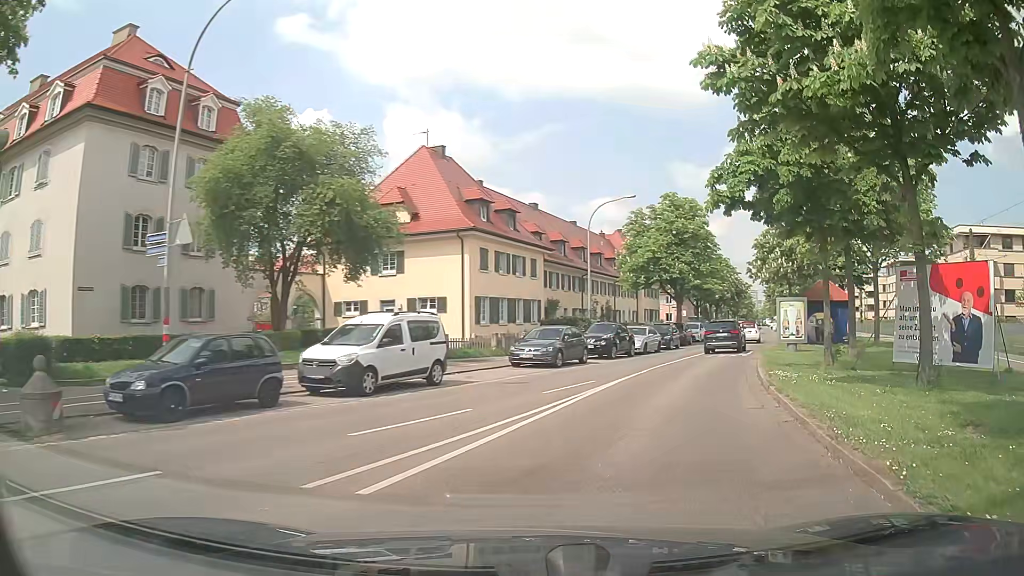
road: residential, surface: asphalt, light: Day
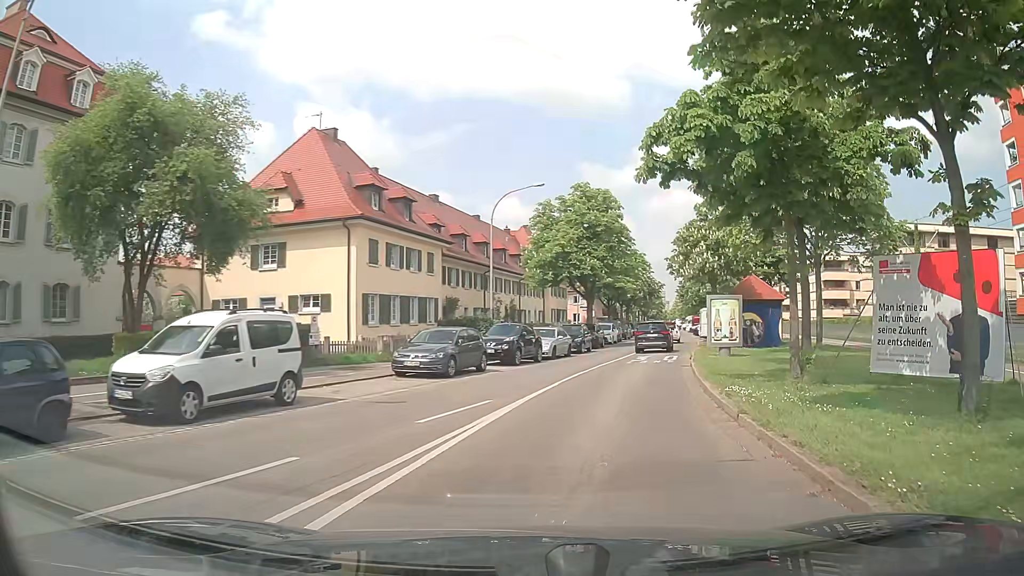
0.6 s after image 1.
(+0.2, +4.0) m; +7°
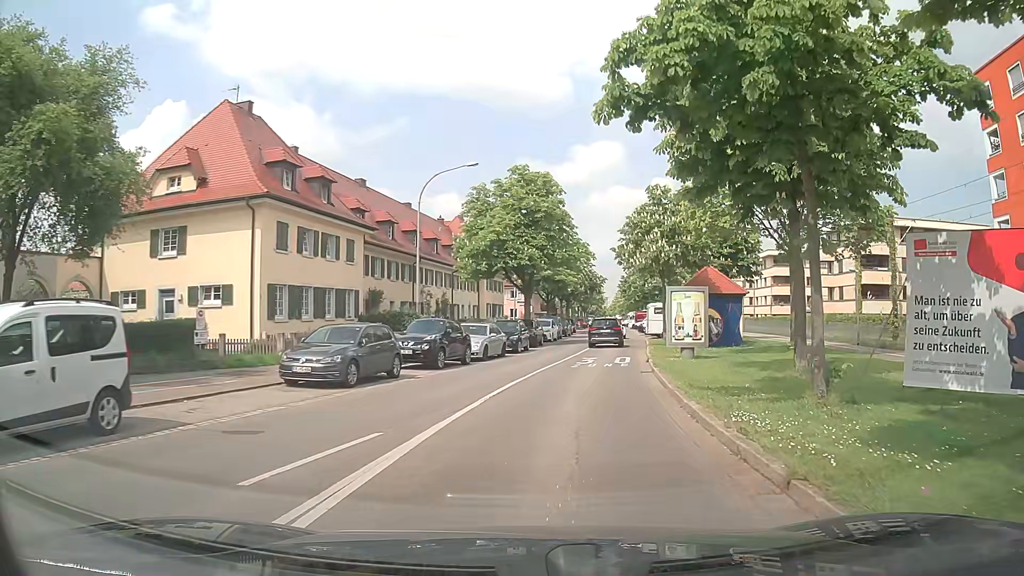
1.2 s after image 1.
(+0.2, +4.2) m; +5°
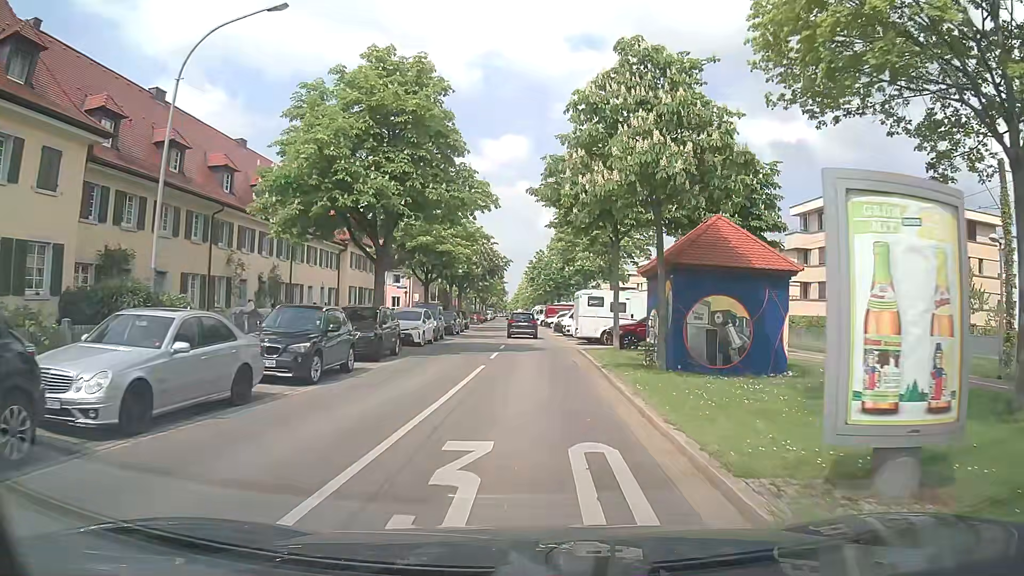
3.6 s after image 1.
(+1.5, +18.3) m; +9°
